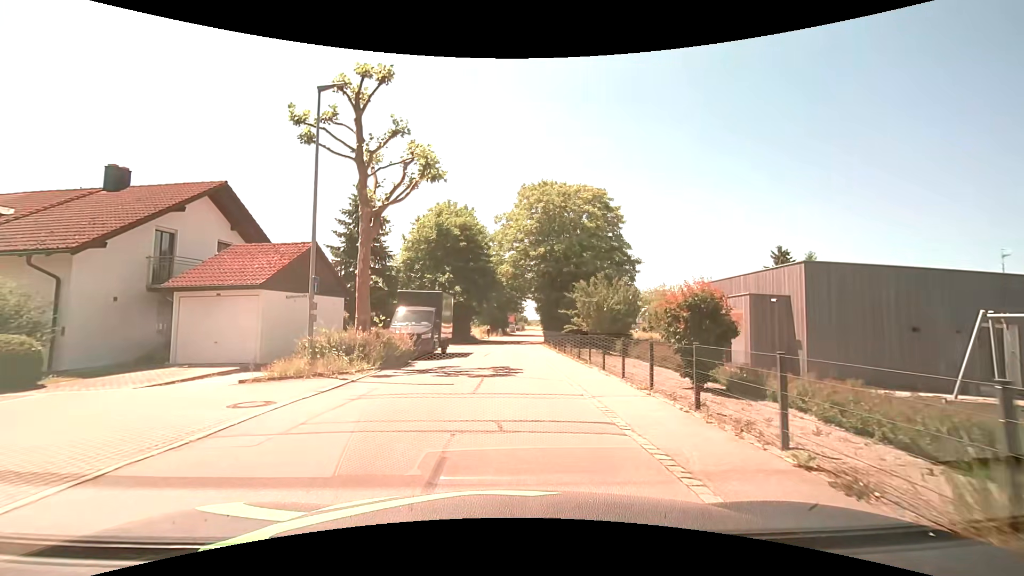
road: residential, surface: asphalt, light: Day
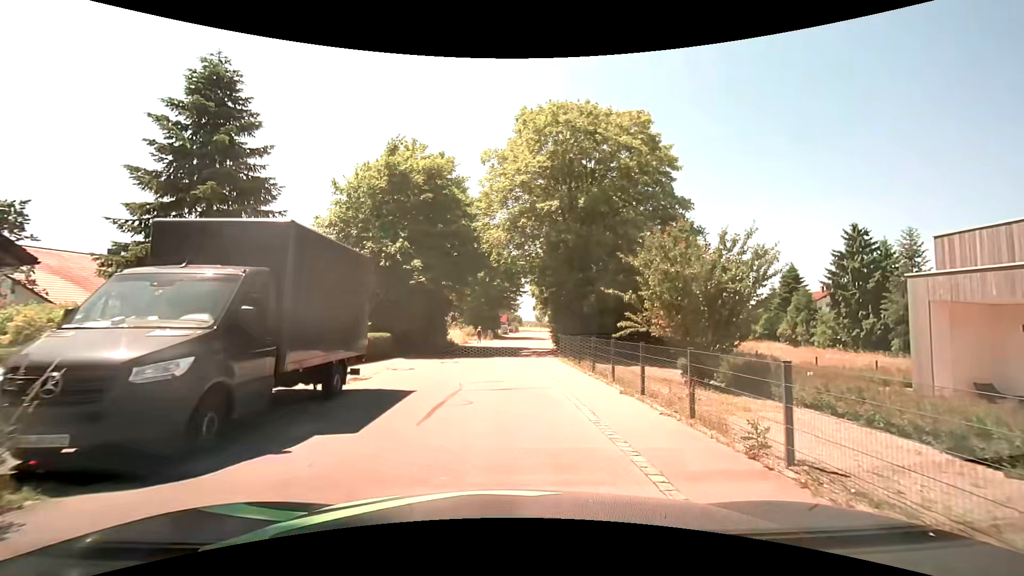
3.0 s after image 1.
(-0.1, +15.7) m; 0°
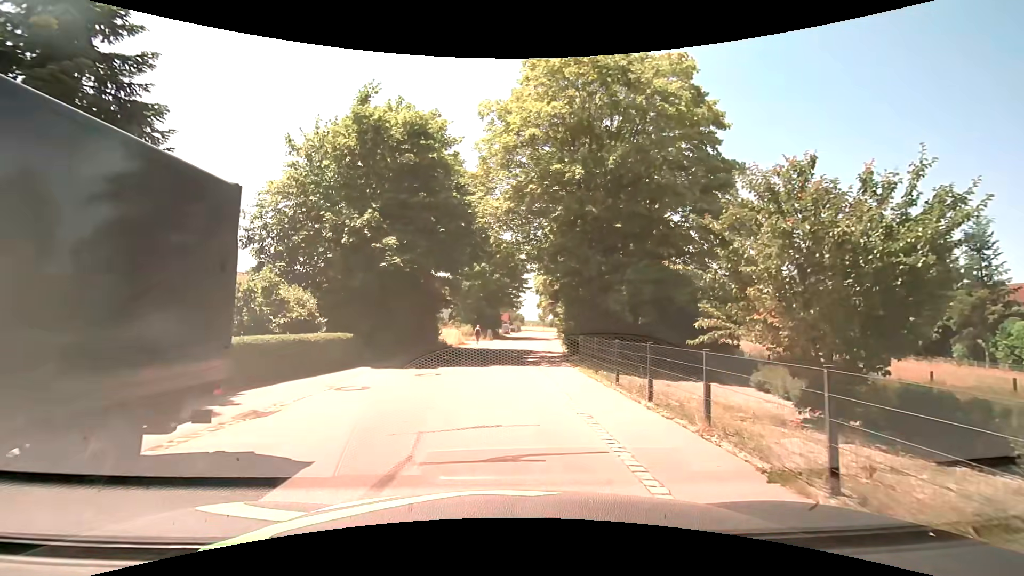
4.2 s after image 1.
(0.0, +5.9) m; -1°
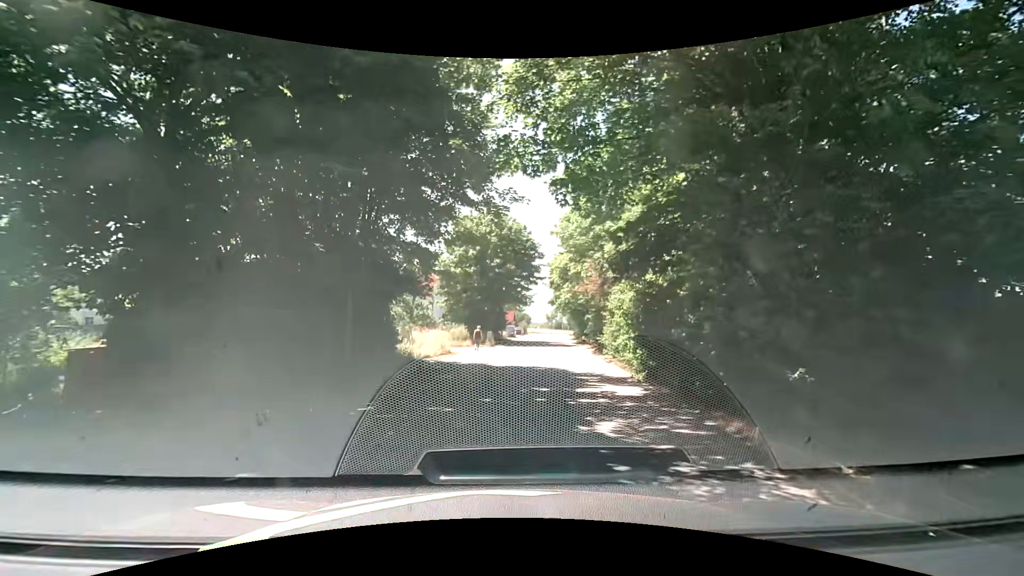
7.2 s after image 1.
(0.0, +14.6) m; +1°
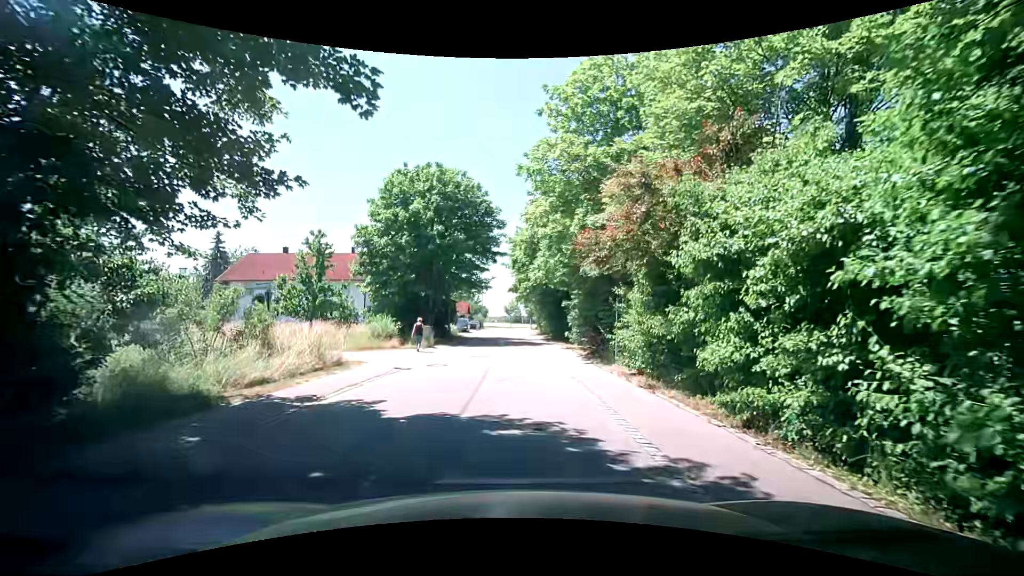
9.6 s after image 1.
(+0.5, +12.4) m; +5°
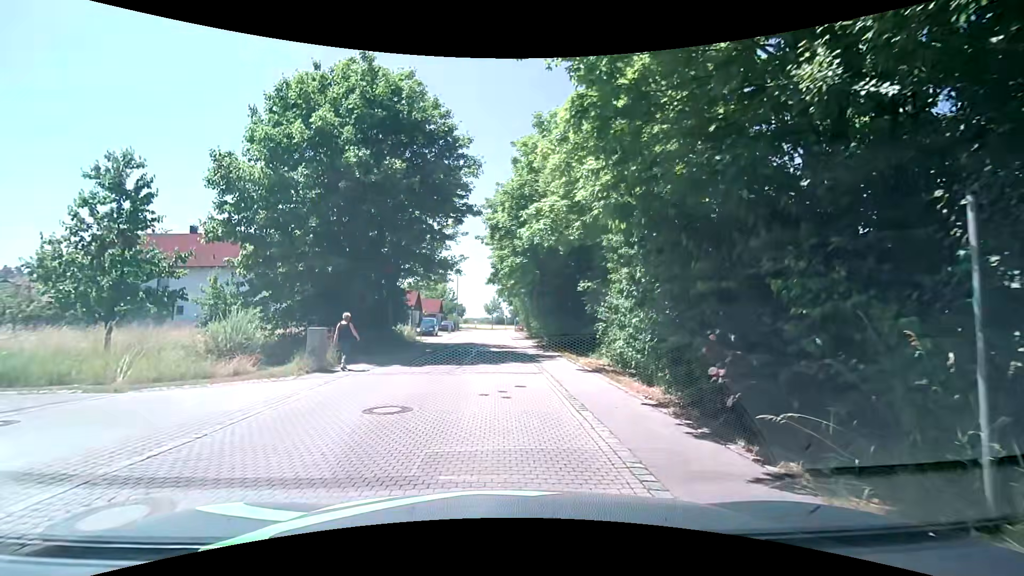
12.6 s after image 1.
(+0.1, +13.7) m; +2°
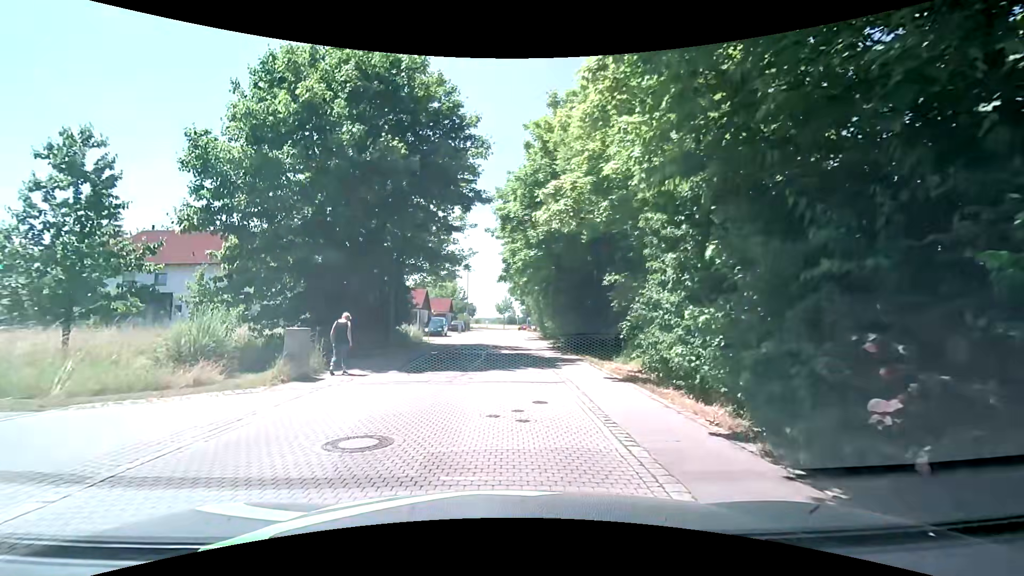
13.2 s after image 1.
(0.0, +2.3) m; -1°
